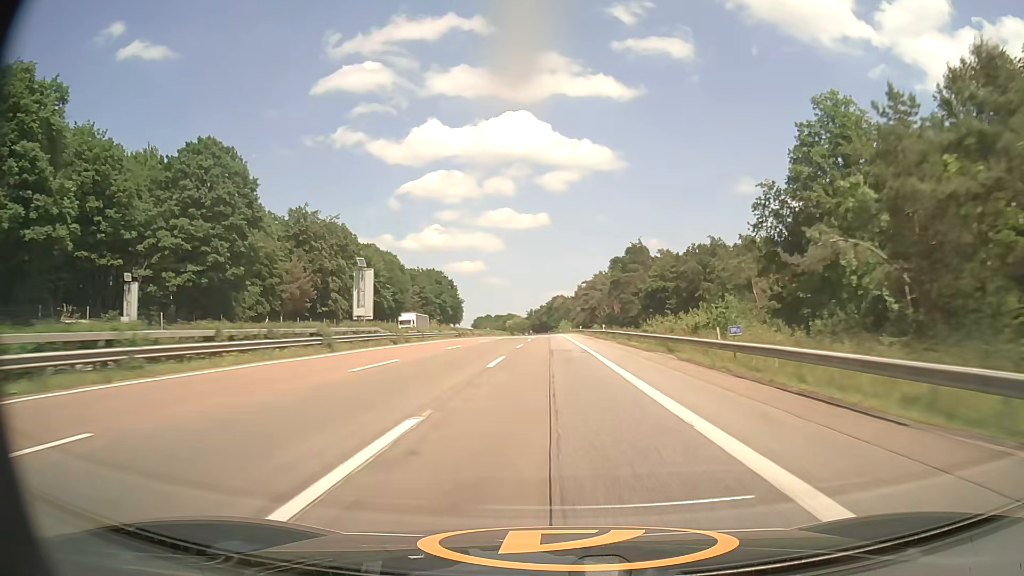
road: motorway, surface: asphalt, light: Day
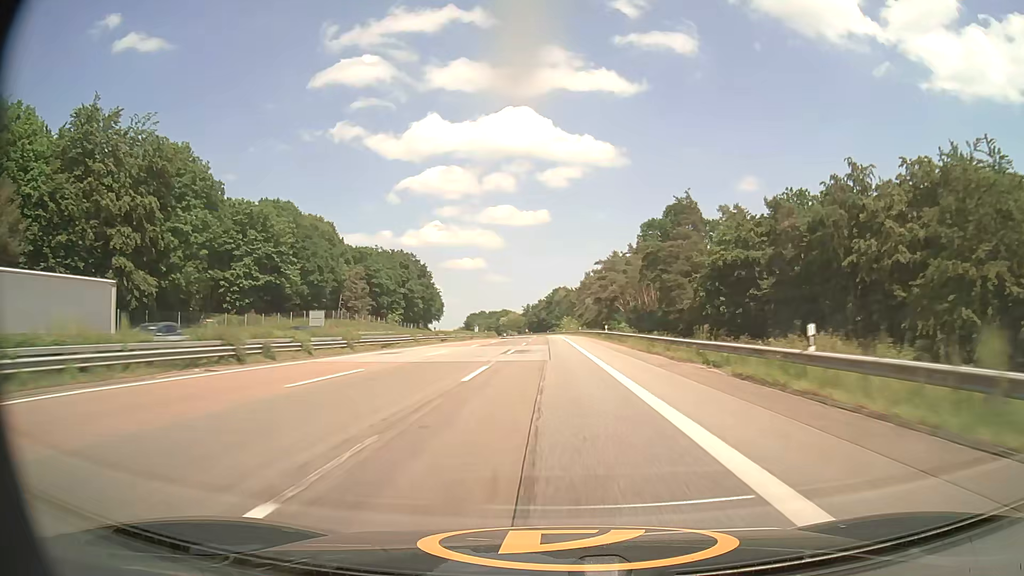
(0.0, +57.9) m; 0°
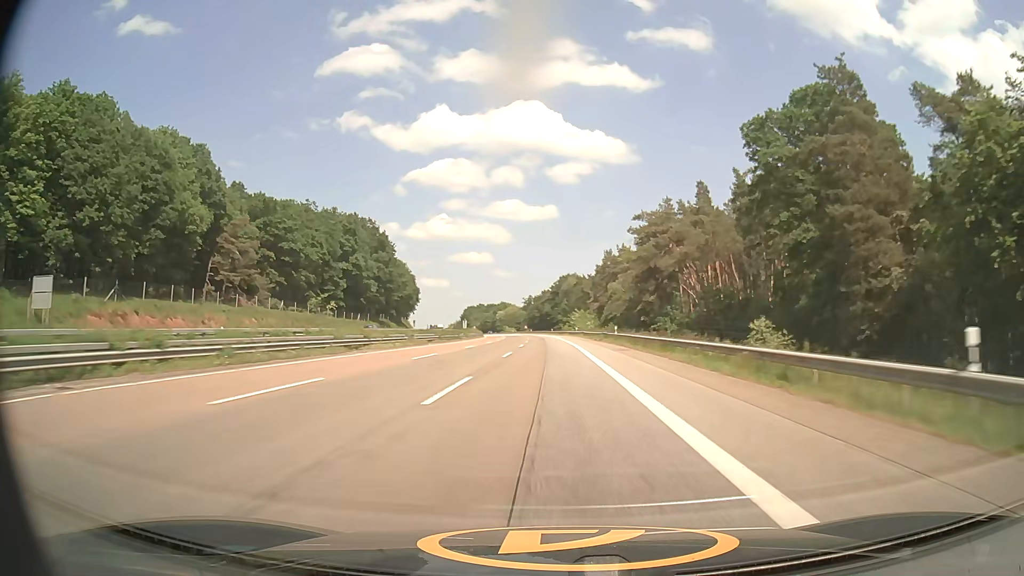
(-0.3, +57.4) m; 0°
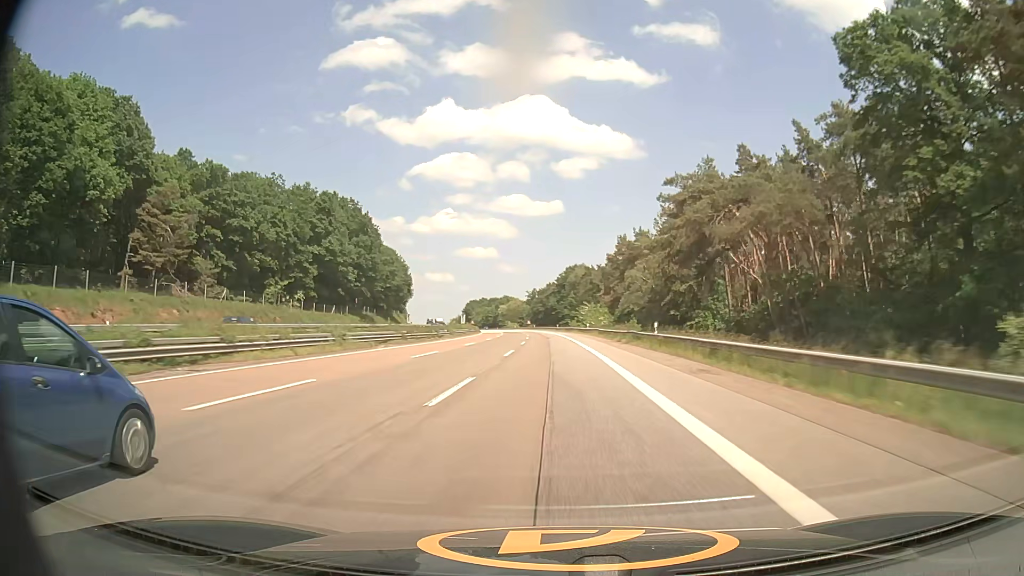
(-0.2, +19.0) m; -1°
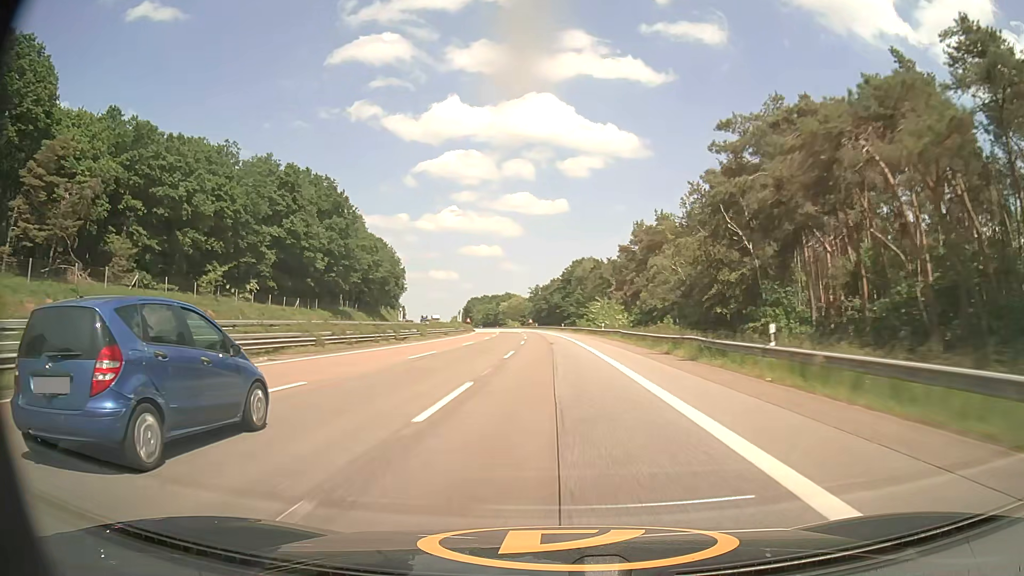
(-0.1, +19.1) m; 0°
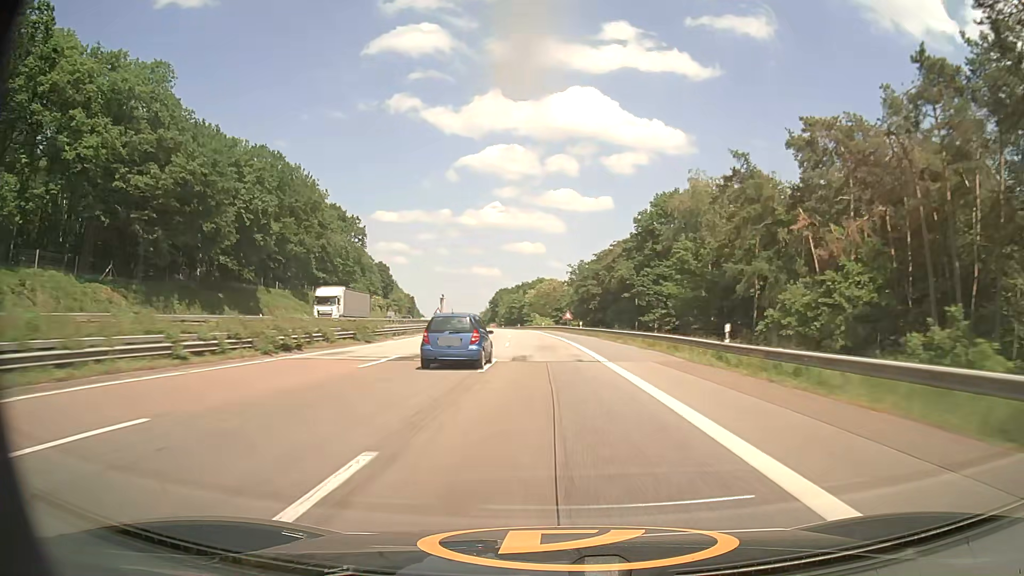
(-2.1, +96.4) m; -3°
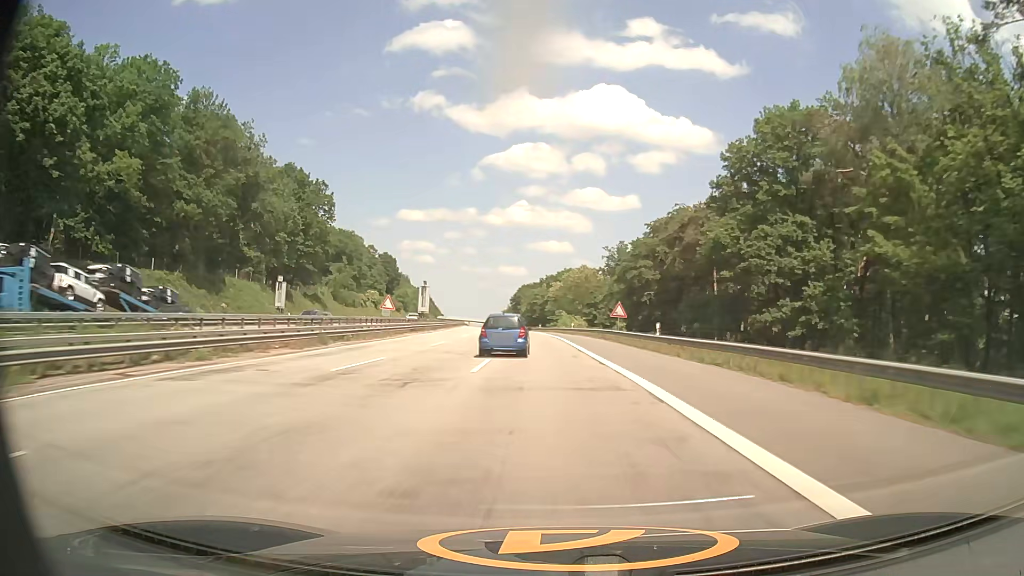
(-0.9, +38.9) m; -2°
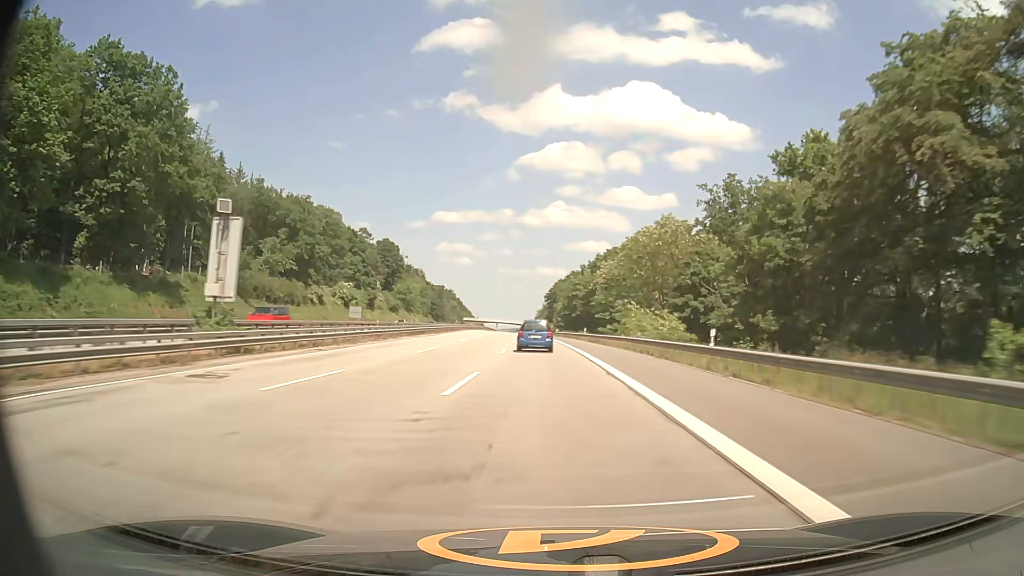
(-1.5, +58.9) m; -3°
(0, +10) (0, +20) (0, +30) (-1, +40) (-1, +50) (-1, +60) (-2, +70) (-2, +80) (-3, +90) (-3, +100) m
